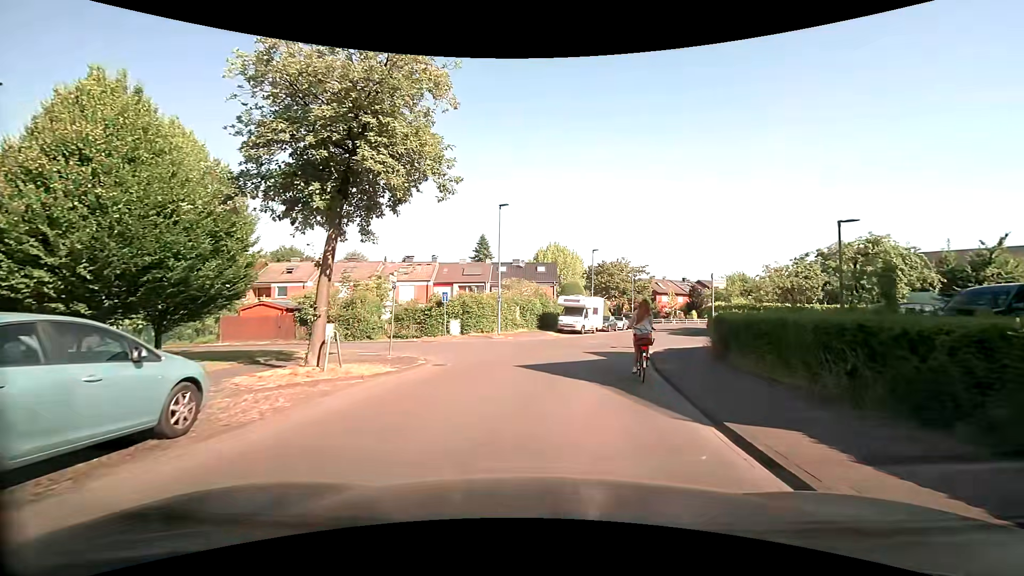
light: Day
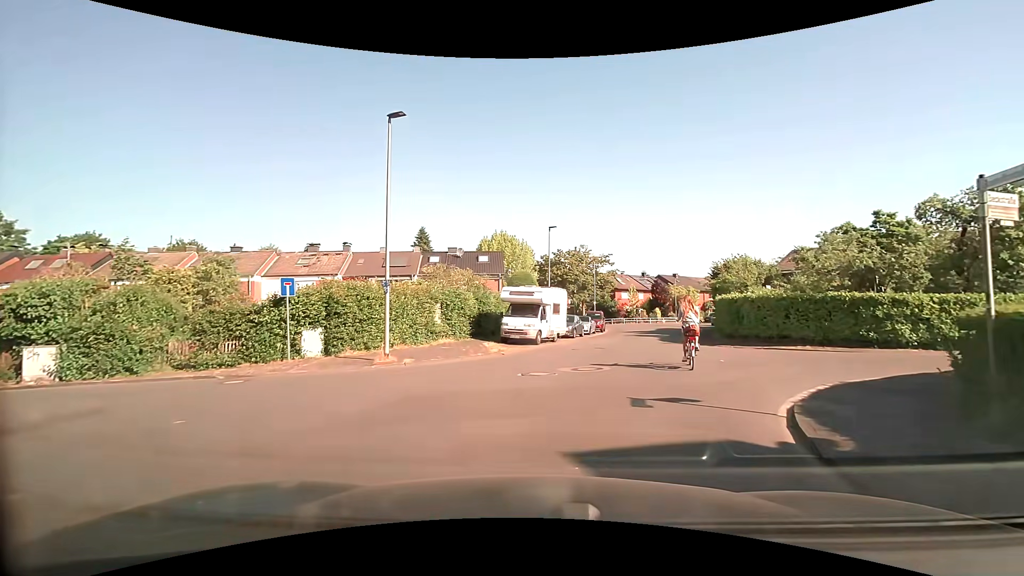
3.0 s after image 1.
(+0.8, +13.3) m; +5°
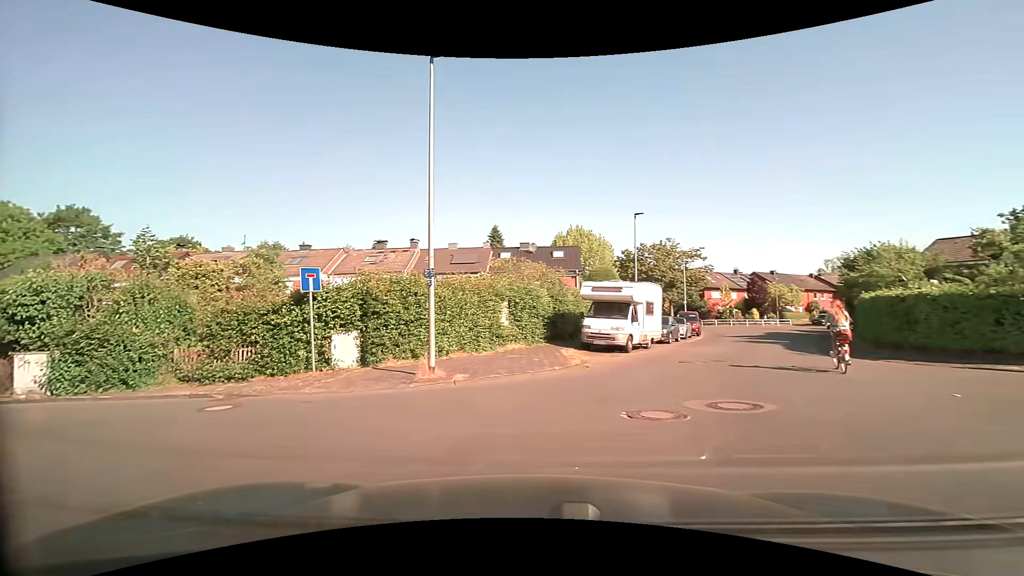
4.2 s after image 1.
(-0.1, +4.3) m; -8°
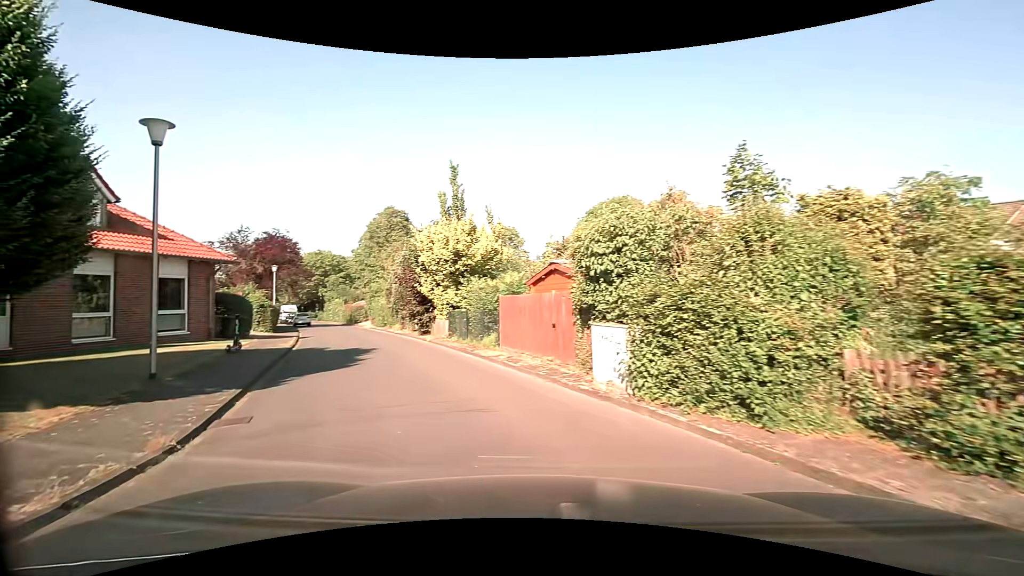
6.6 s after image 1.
(-4.4, +7.8) m; -59°
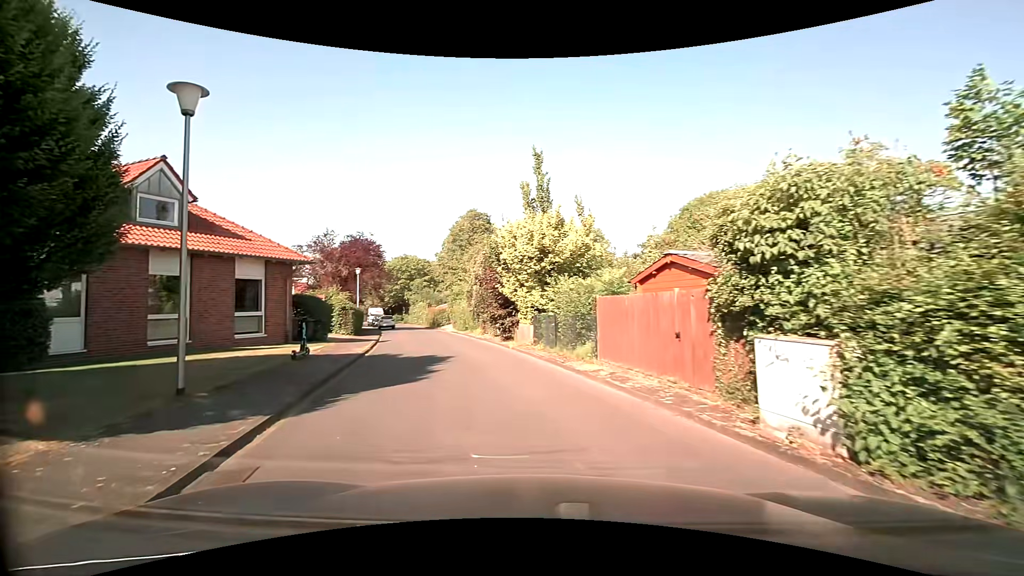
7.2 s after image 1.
(-0.3, +2.6) m; -10°
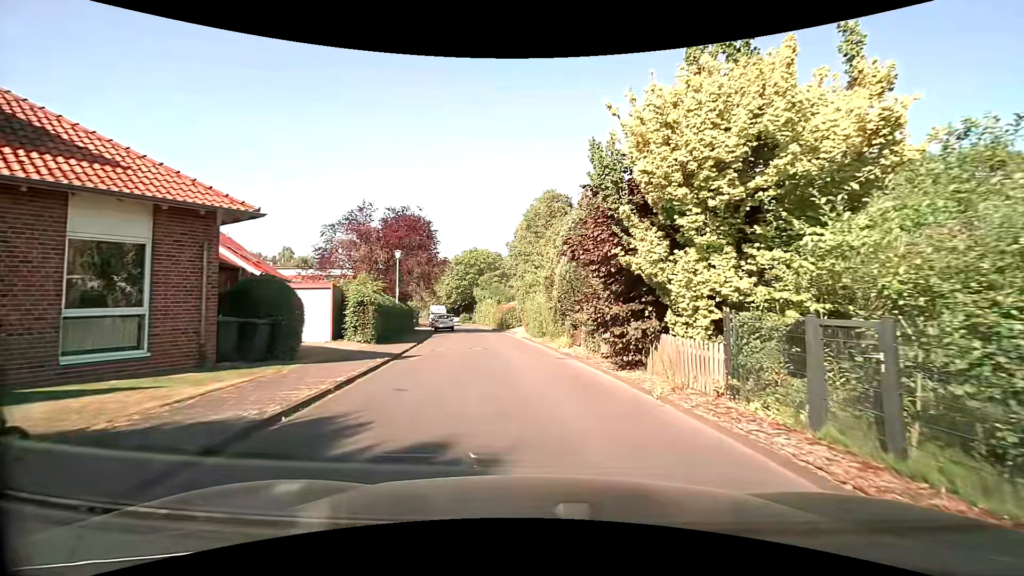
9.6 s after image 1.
(-1.4, +11.6) m; -9°
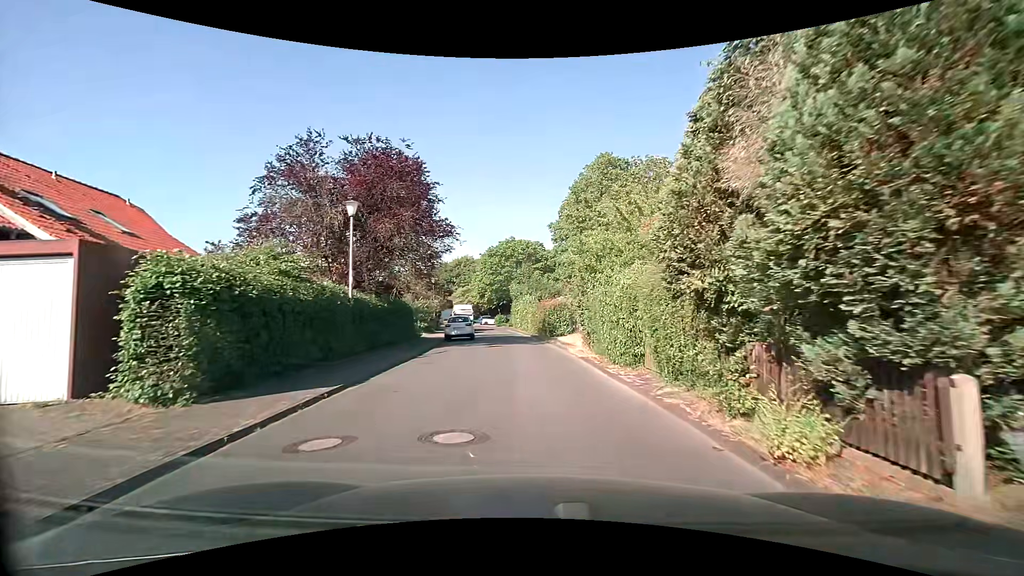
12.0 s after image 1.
(-0.7, +14.0) m; -5°
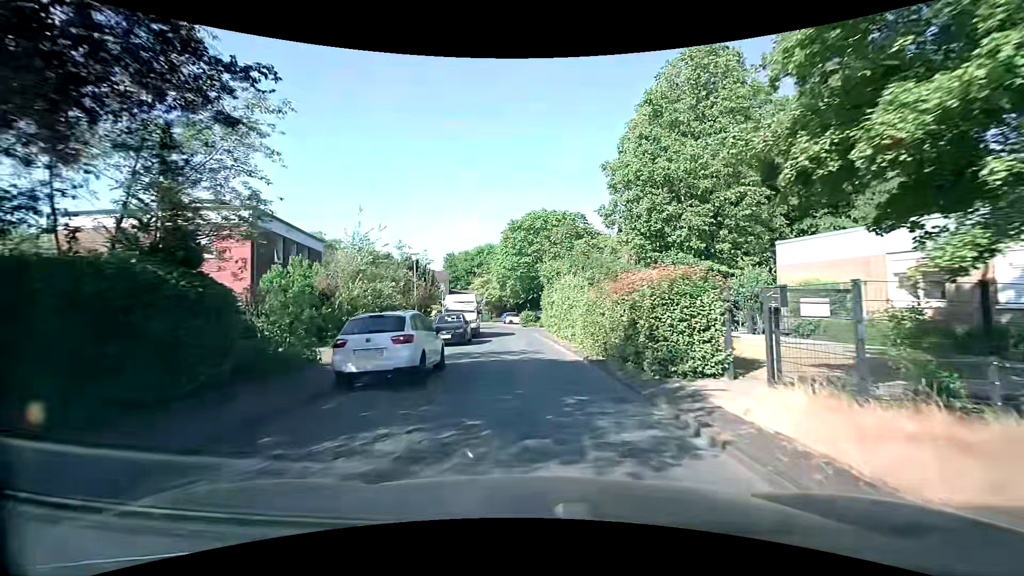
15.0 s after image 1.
(-0.7, +19.3) m; -3°
